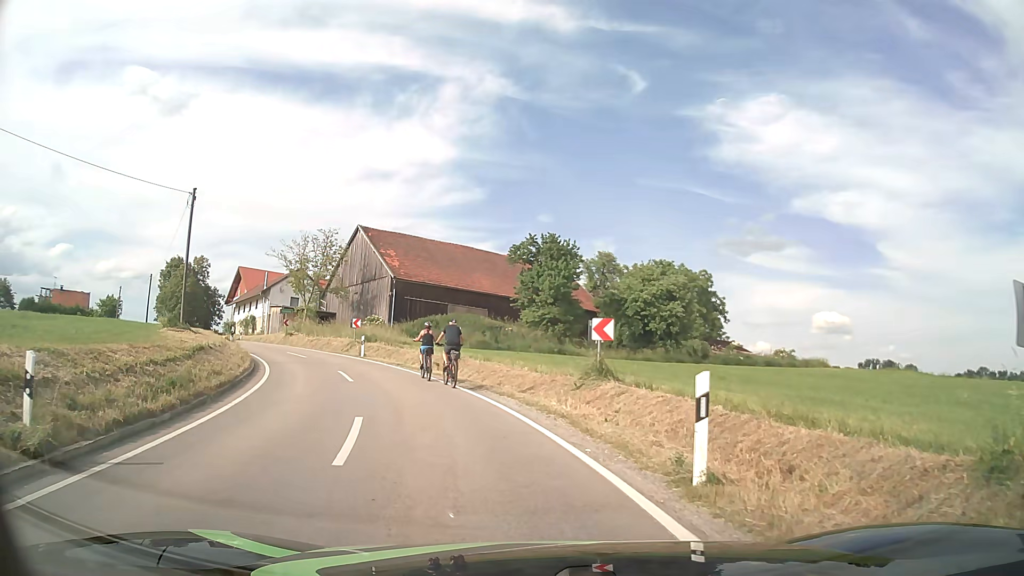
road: tertiary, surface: asphalt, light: Day
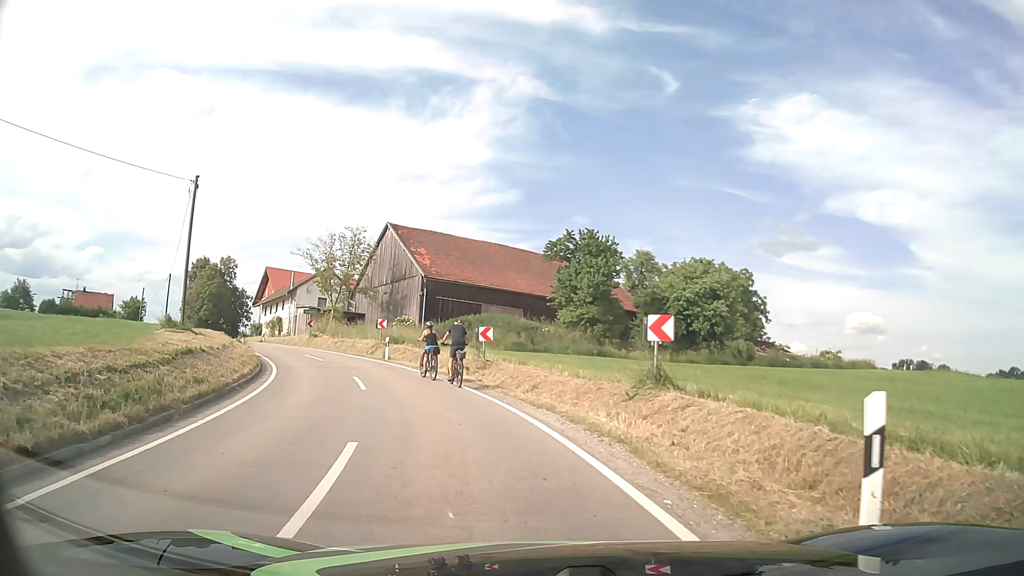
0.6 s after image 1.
(-0.1, +2.7) m; -3°
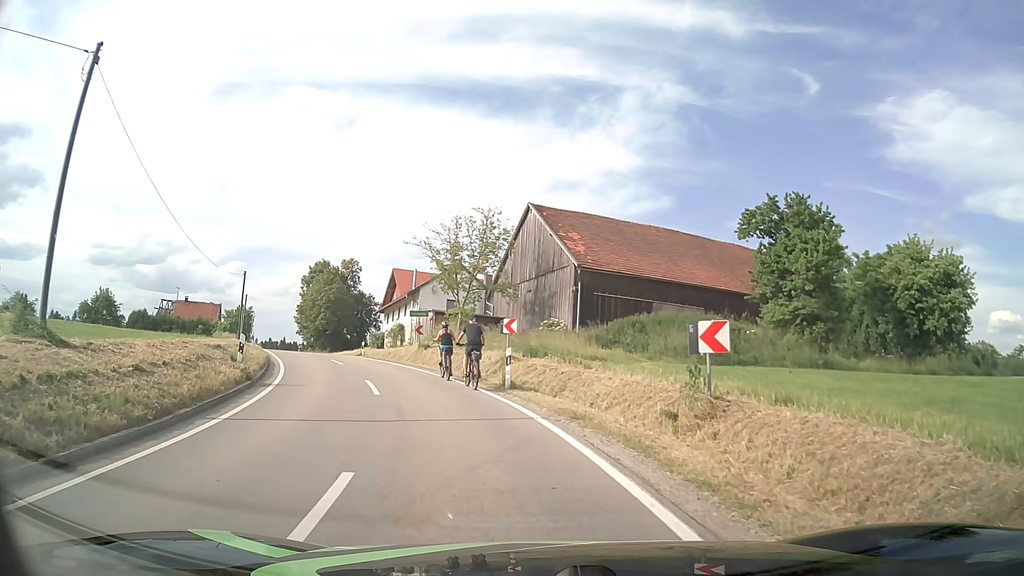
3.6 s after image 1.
(-1.7, +14.1) m; -14°
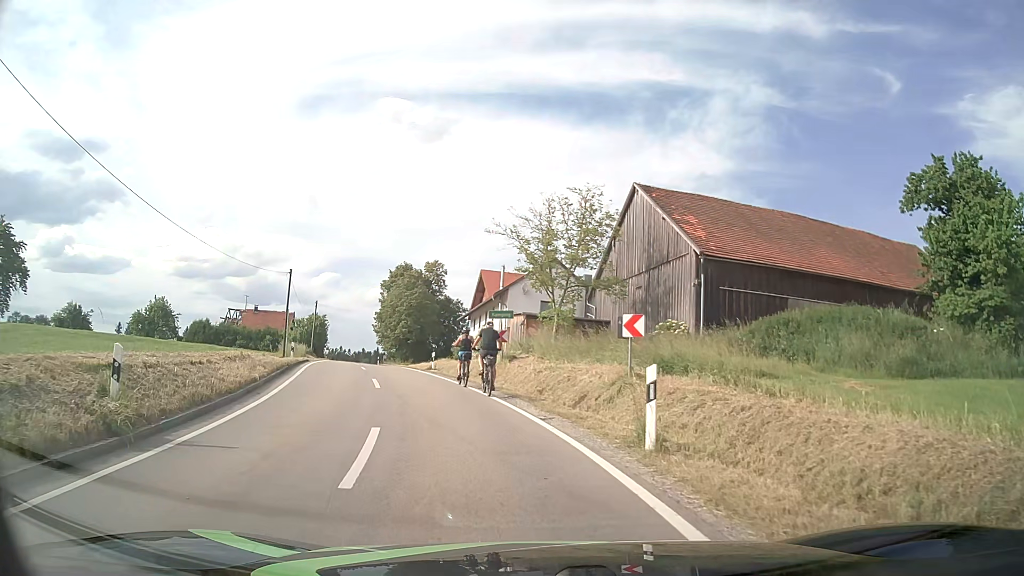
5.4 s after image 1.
(-0.6, +8.9) m; -8°
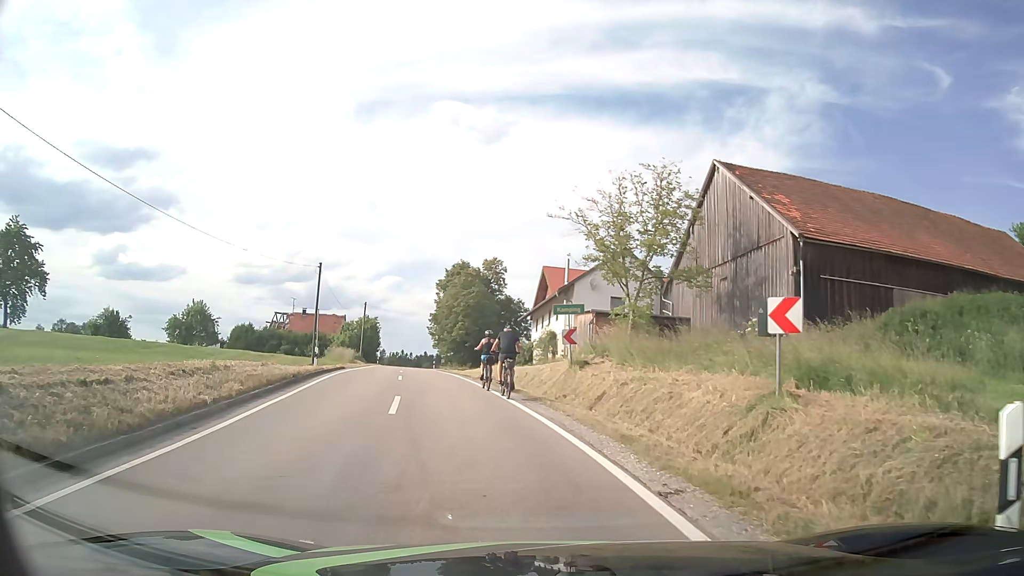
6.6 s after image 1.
(-0.3, +5.8) m; -5°
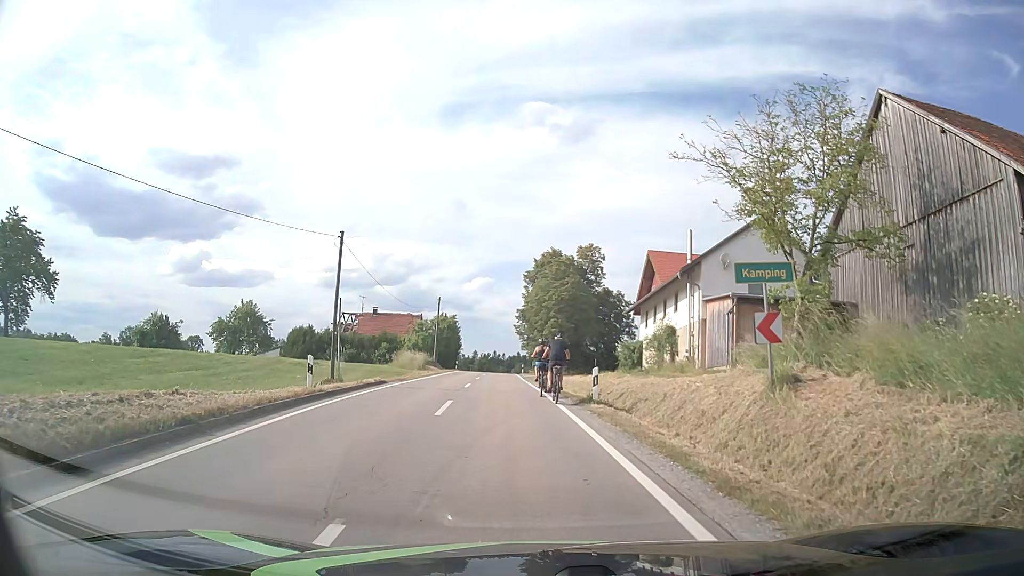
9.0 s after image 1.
(-0.9, +11.4) m; -8°
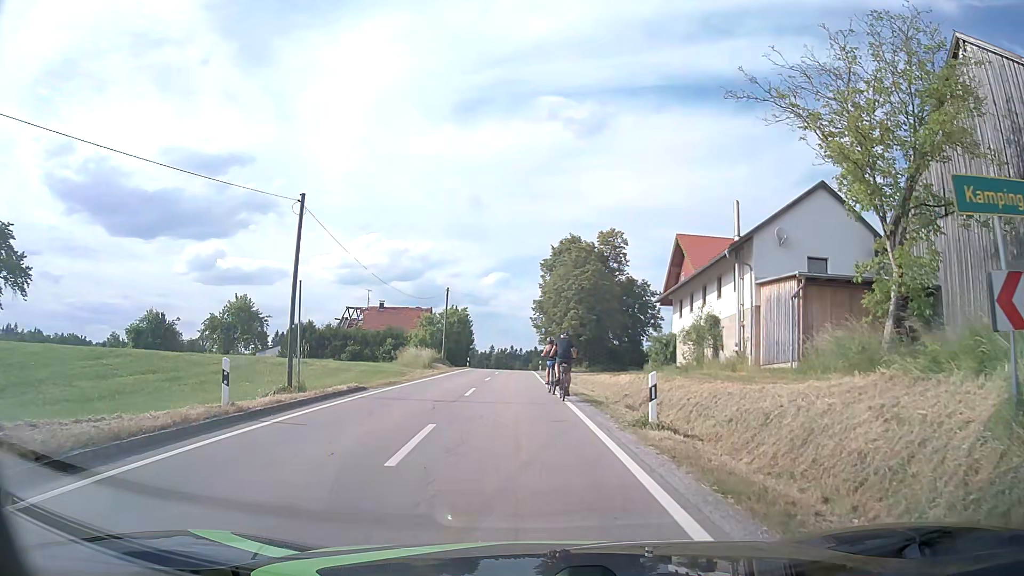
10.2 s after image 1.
(-0.1, +5.9) m; -1°
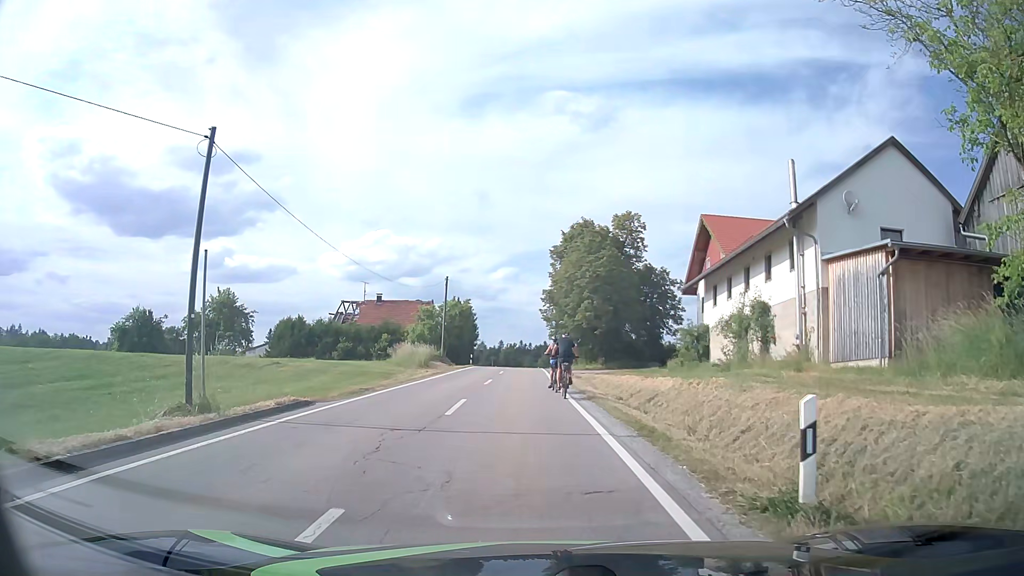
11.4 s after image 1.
(-0.1, +6.1) m; -2°
(0, +10) (0, +20) (0, +30) (-1, +40) (-1, +50) (-1, +60) (-1, +70) (-2, +80) (-2, +90) (-3, +100) m
